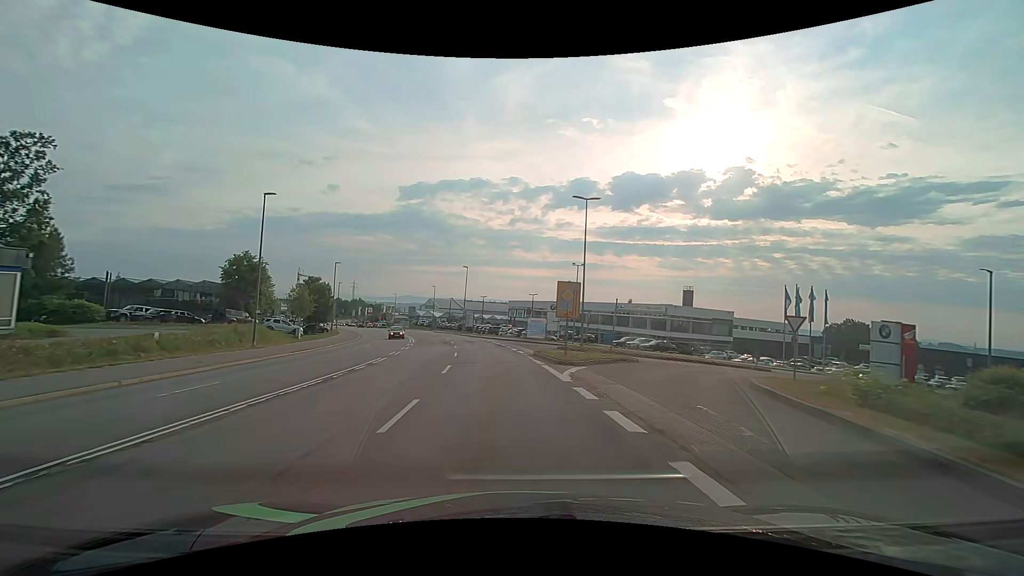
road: secondary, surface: asphalt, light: Day
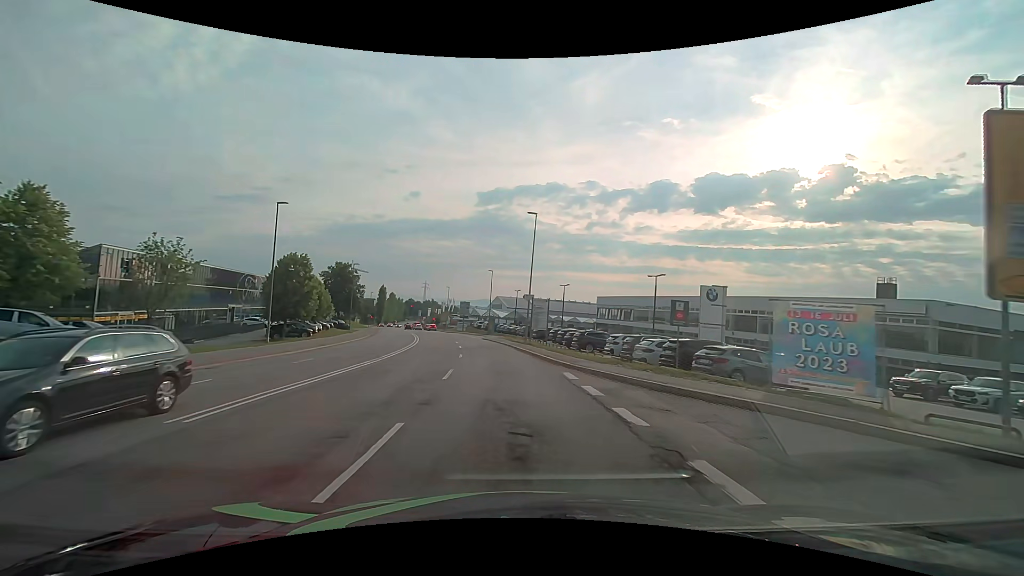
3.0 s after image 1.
(-3.0, +38.1) m; -9°
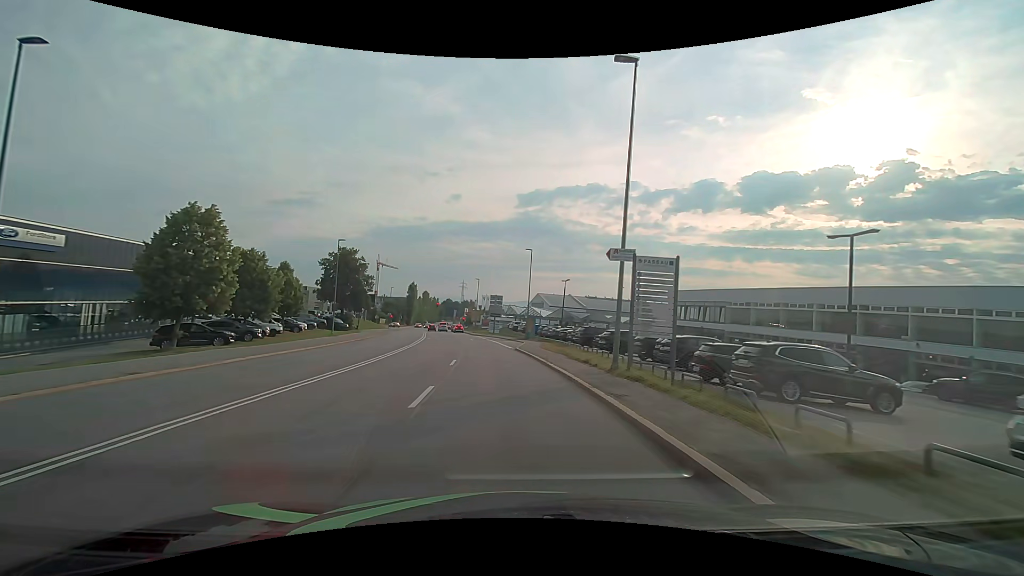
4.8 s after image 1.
(-1.0, +22.8) m; -4°
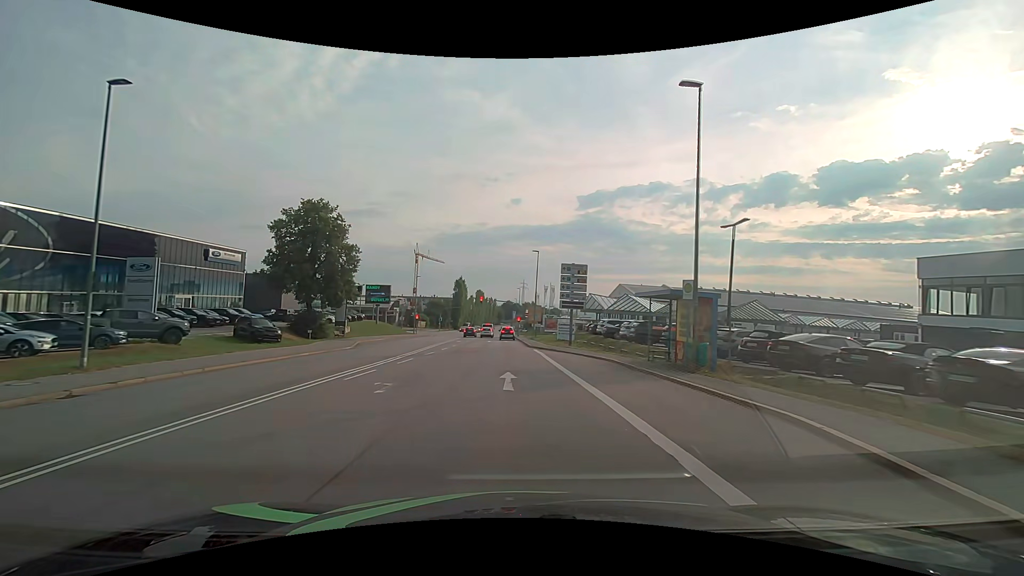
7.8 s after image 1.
(-2.7, +38.0) m; -7°
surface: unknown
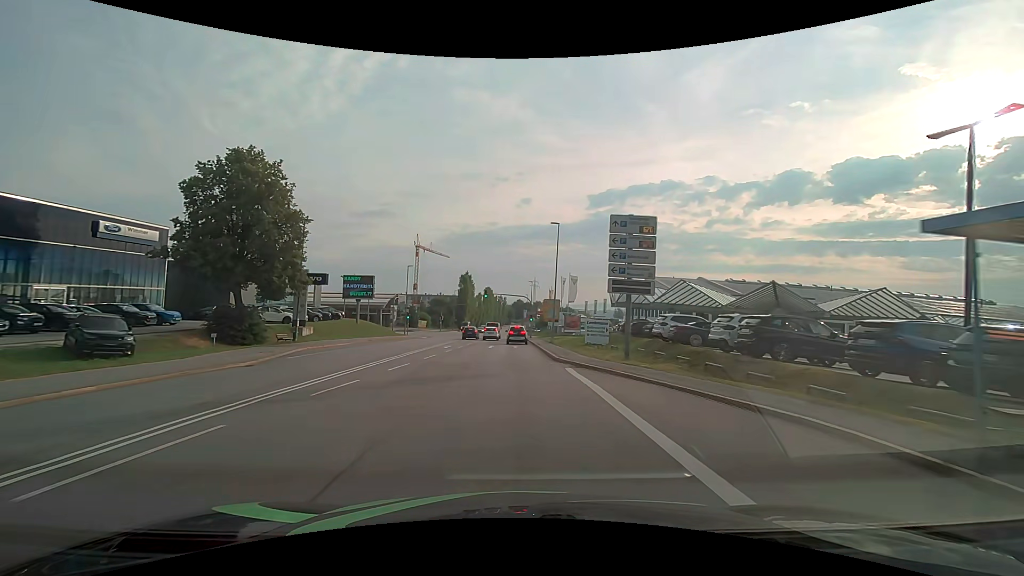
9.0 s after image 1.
(-0.3, +15.3) m; -2°
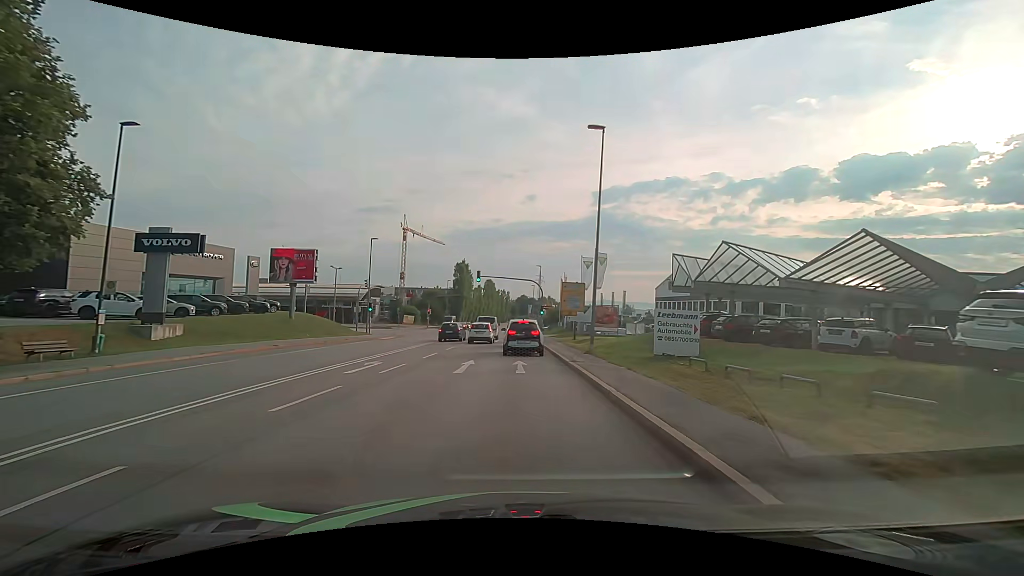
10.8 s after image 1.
(-0.1, +19.7) m; -1°
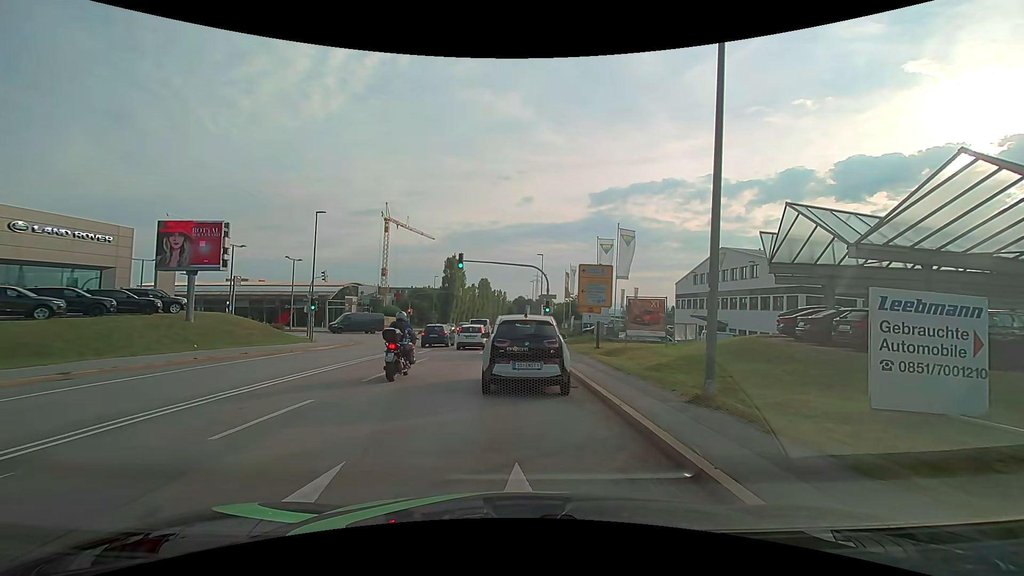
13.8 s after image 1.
(0.0, +12.9) m; 0°
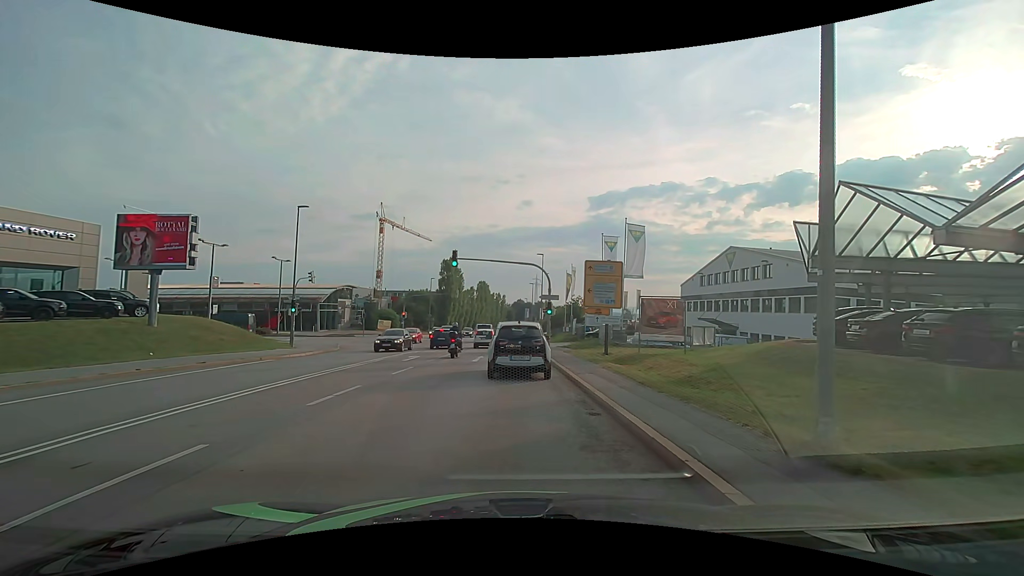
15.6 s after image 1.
(0.0, +3.2) m; +2°
(0, +10) (0, +20) (-1, +30) (-1, +40) (-1, +50) (-2, +60) (-2, +70) (-2, +80) (-2, +90) (-3, +100) m
